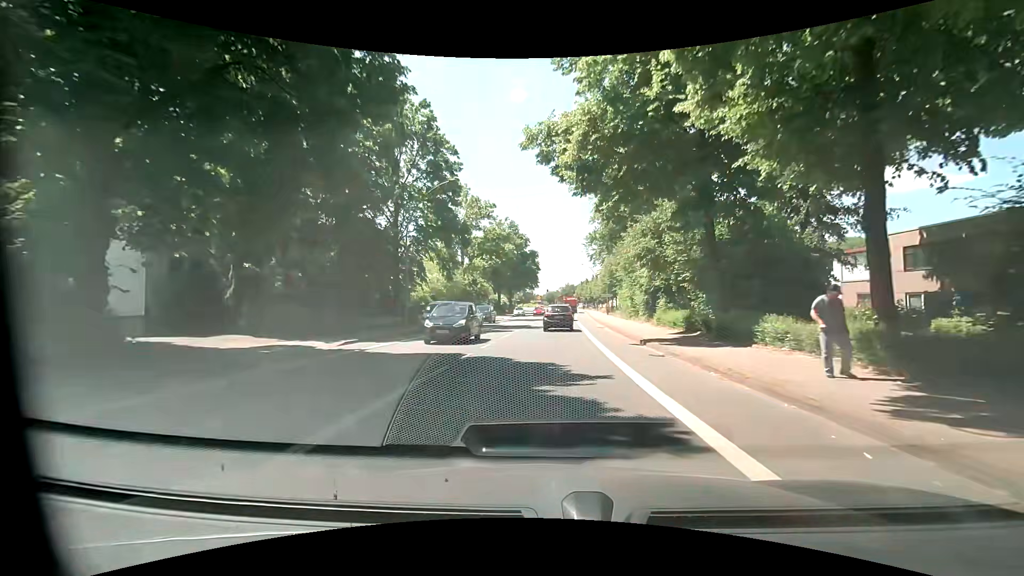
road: primary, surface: asphalt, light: Day
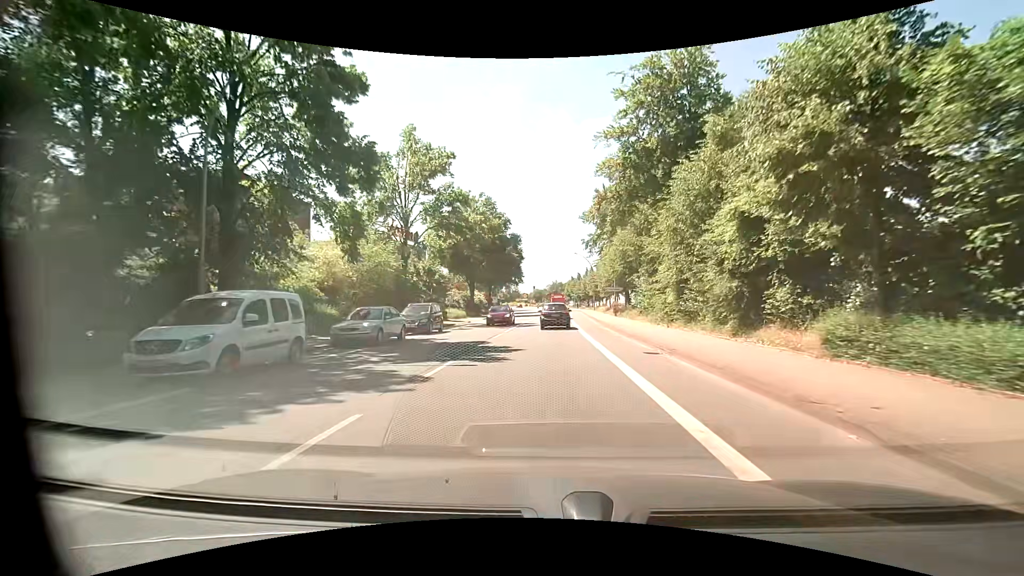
(+0.4, +19.3) m; +1°
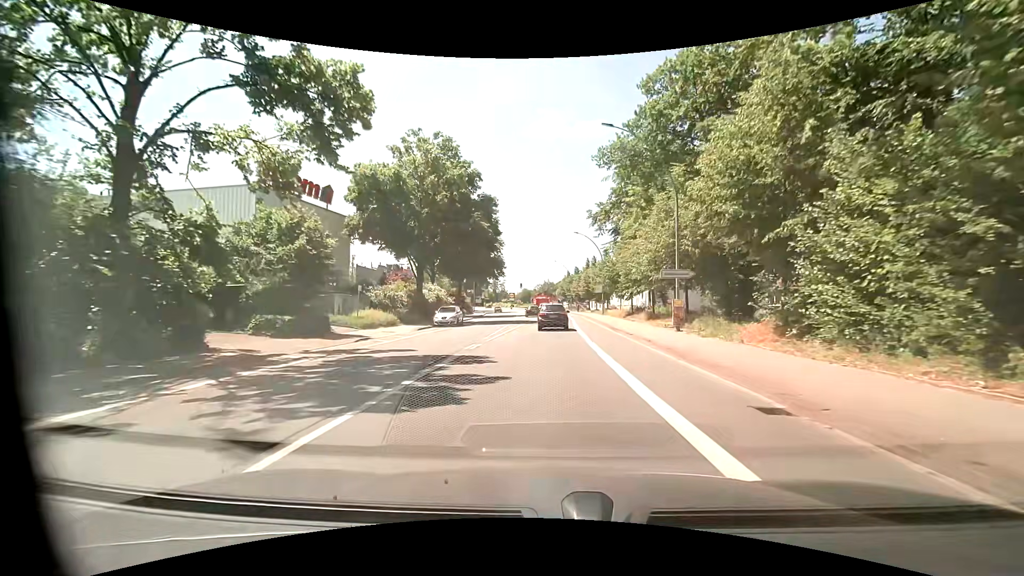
(+0.7, +26.0) m; +1°
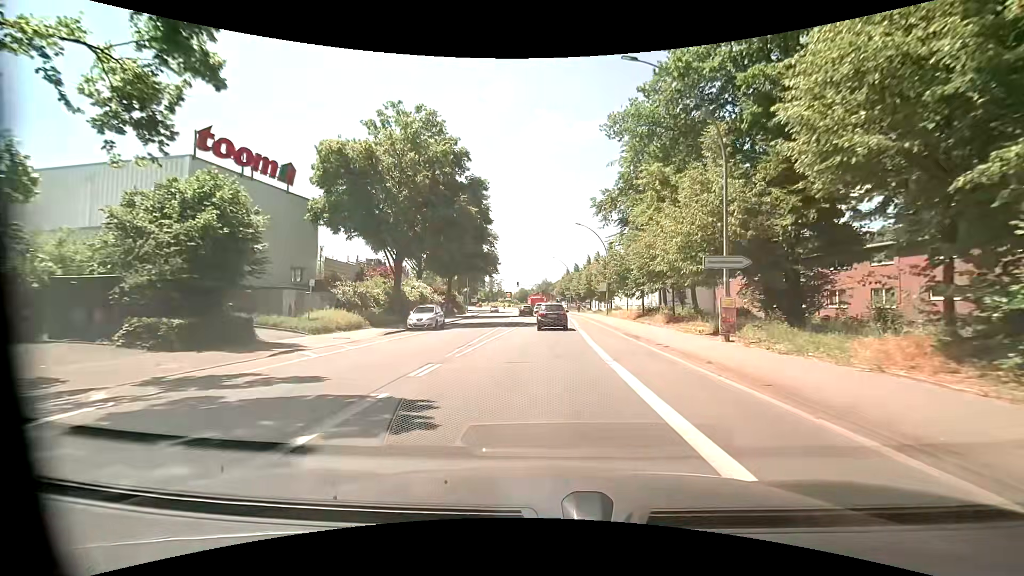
(+0.1, +6.4) m; +1°
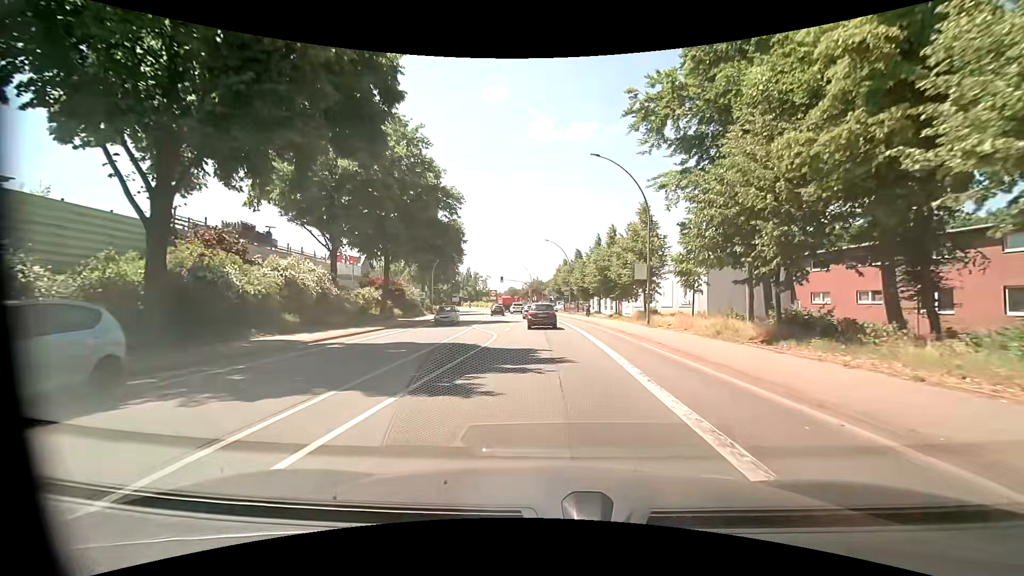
(+0.1, +24.9) m; +1°
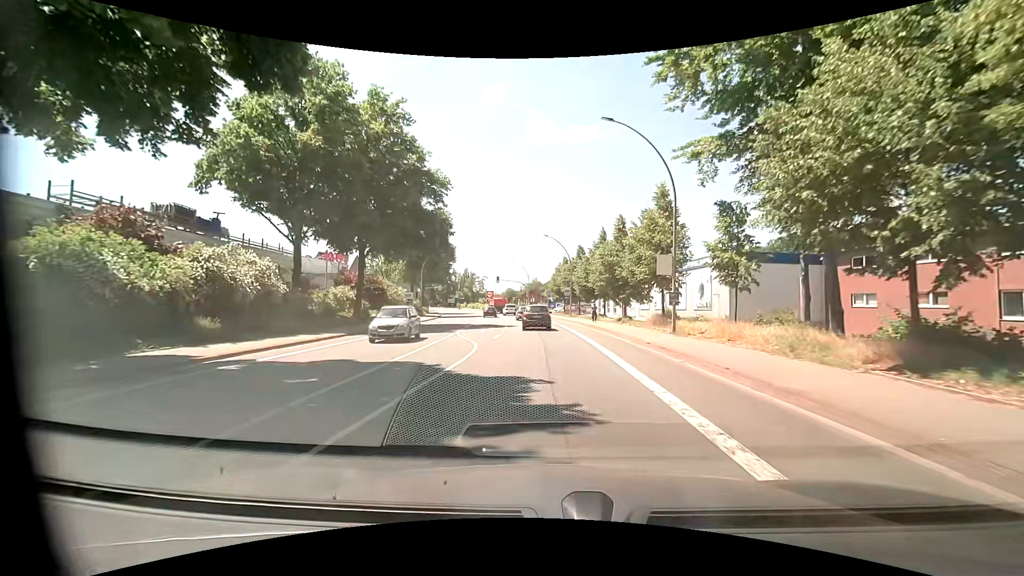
(0.0, +6.0) m; 0°
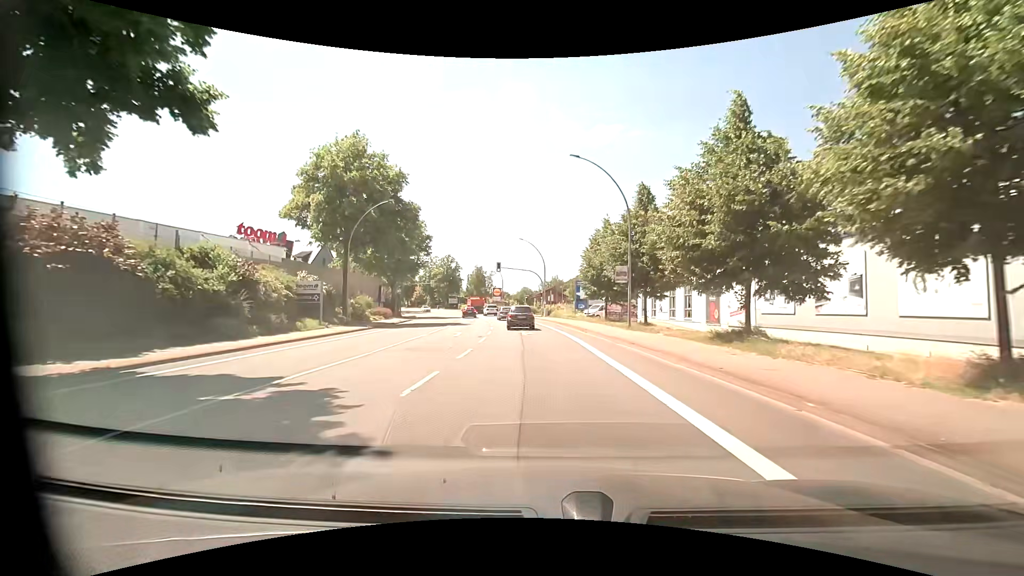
(-0.5, +32.4) m; -3°
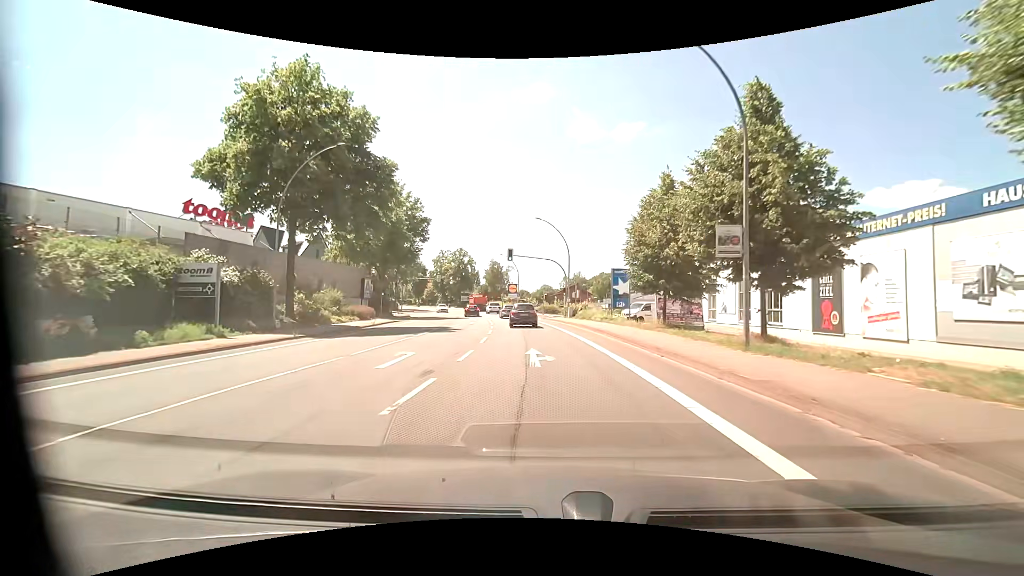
(-0.3, +13.7) m; -3°
(0, +10) (0, +20) (-1, +30) (-2, +40) (-3, +50) (-5, +60) (-6, +70) (-8, +79) (-10, +89) (-12, +99) m
